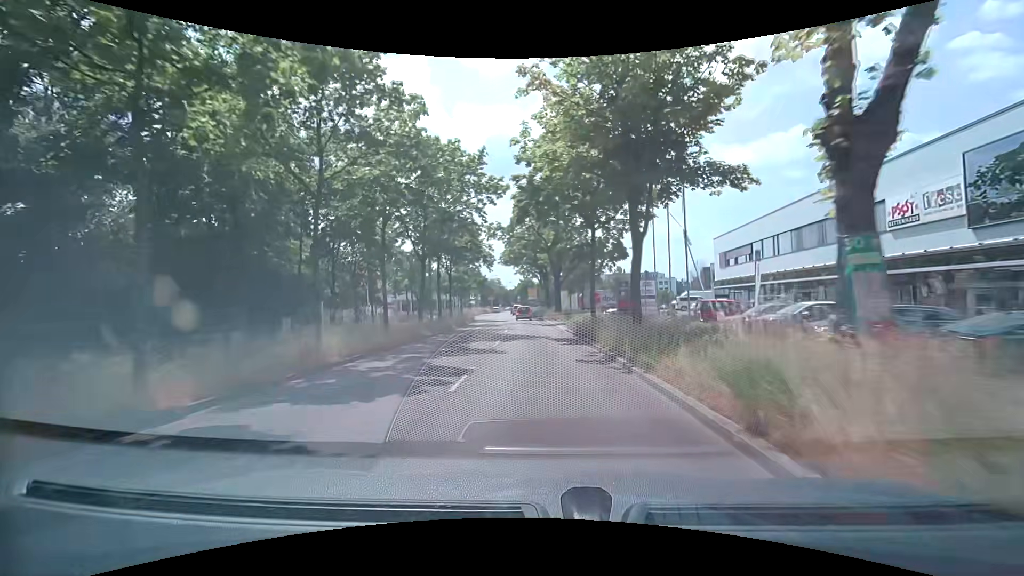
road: primary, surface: asphalt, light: Day
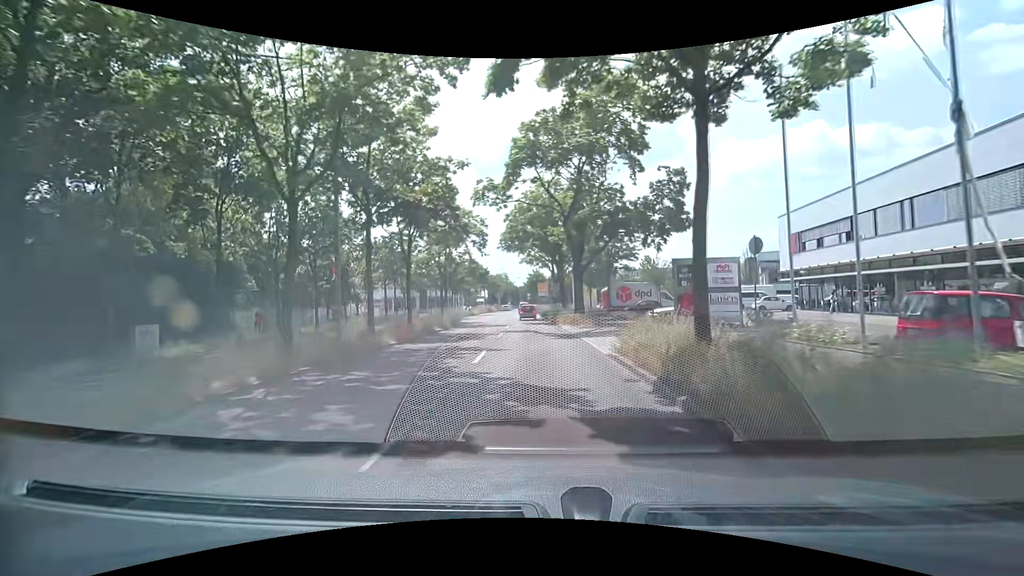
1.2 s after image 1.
(0.0, +14.9) m; -1°
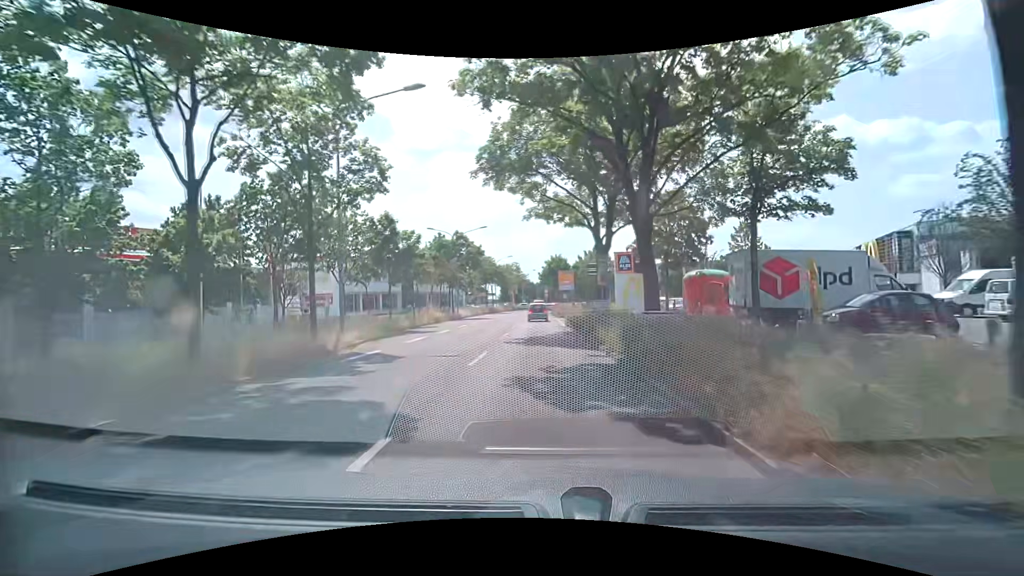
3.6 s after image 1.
(-0.8, +27.7) m; -3°
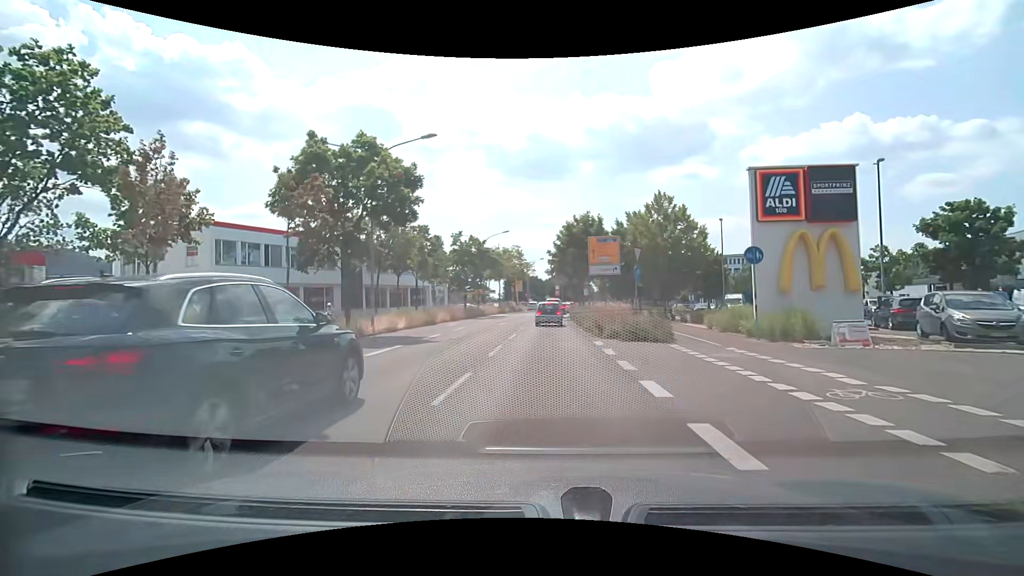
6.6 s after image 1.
(-0.2, +29.2) m; 0°
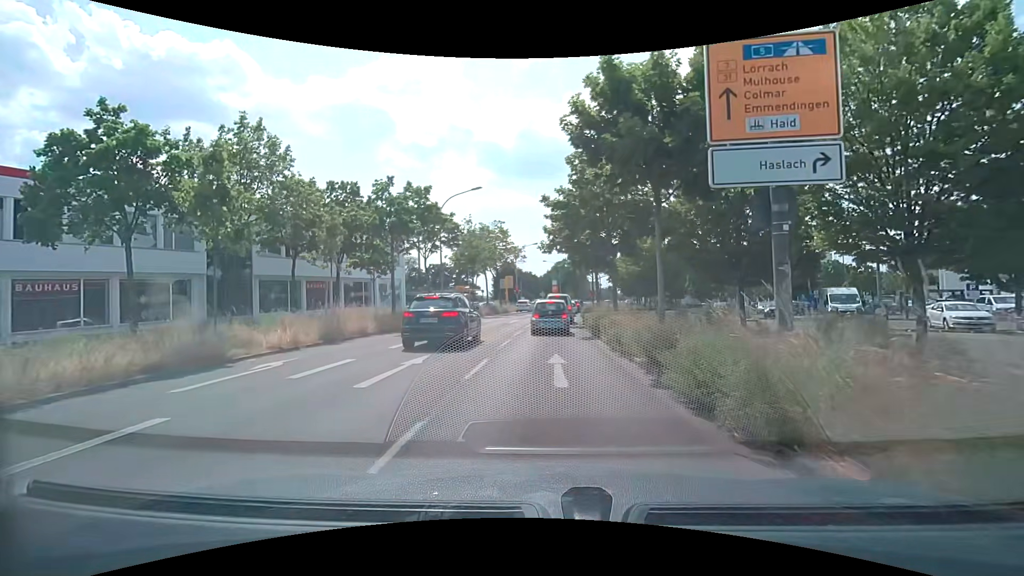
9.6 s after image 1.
(0.0, +21.8) m; 0°
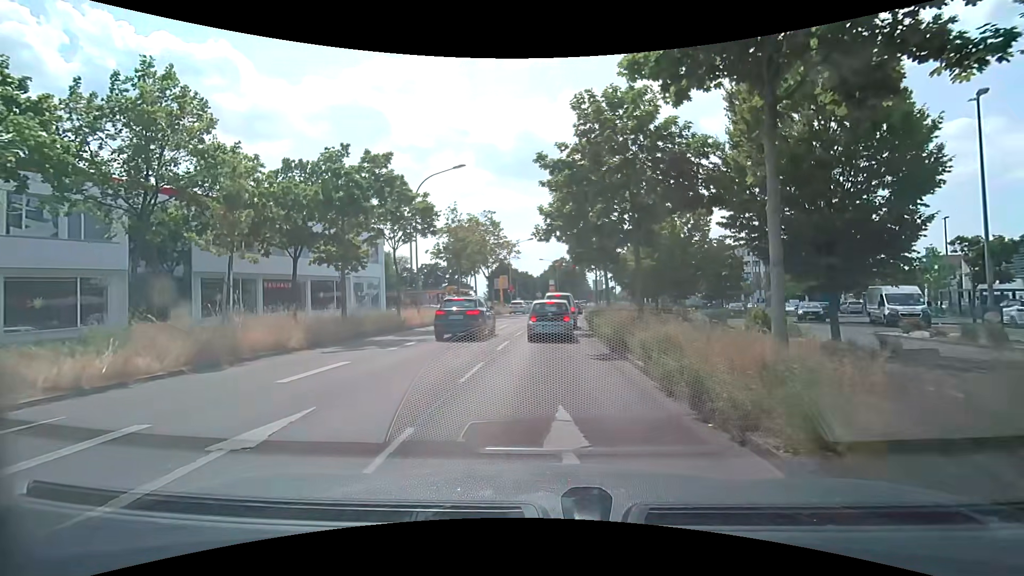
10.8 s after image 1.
(+0.1, +6.1) m; +1°
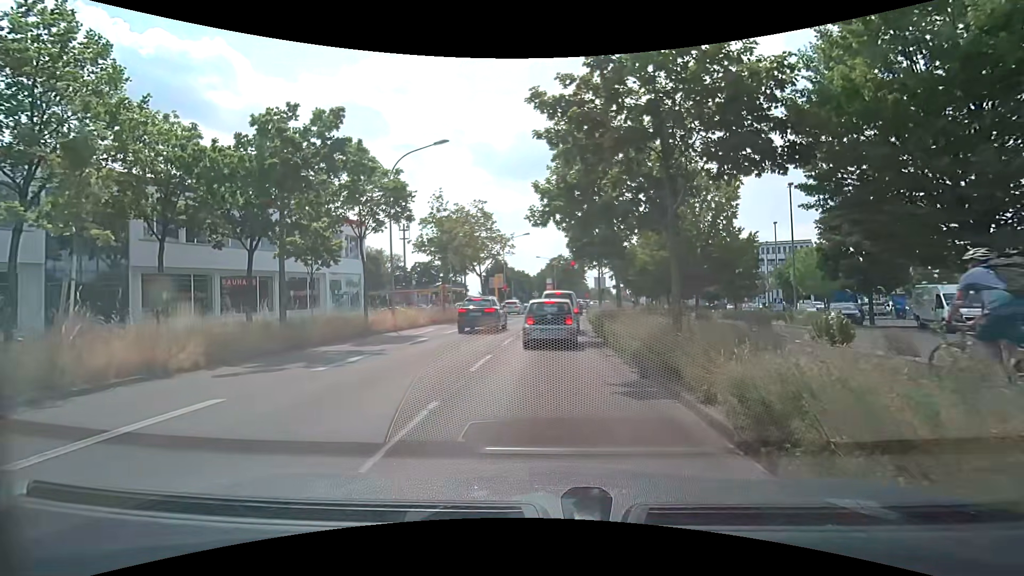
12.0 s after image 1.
(0.0, +4.5) m; 0°
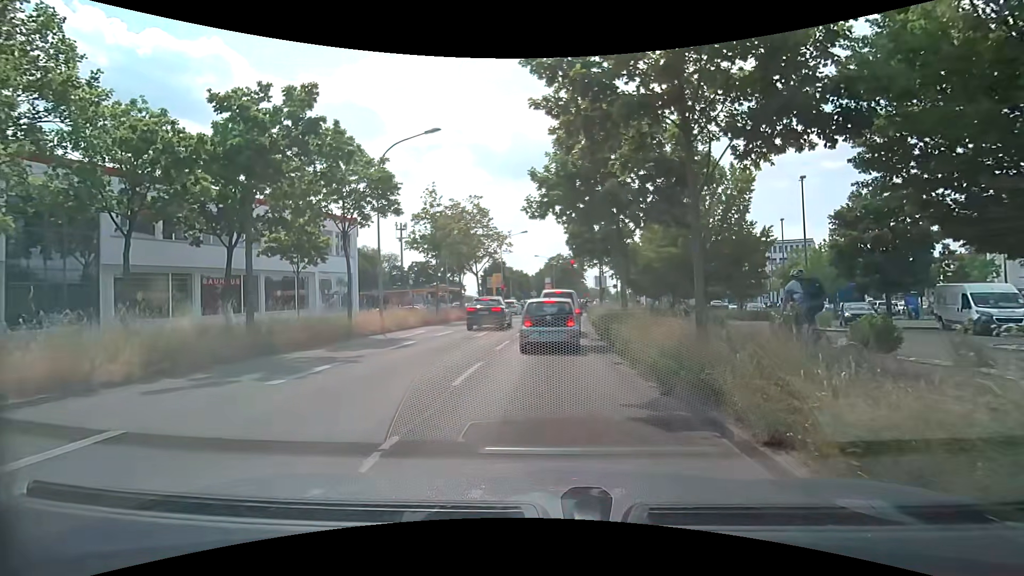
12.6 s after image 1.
(0.0, +1.7) m; +1°
